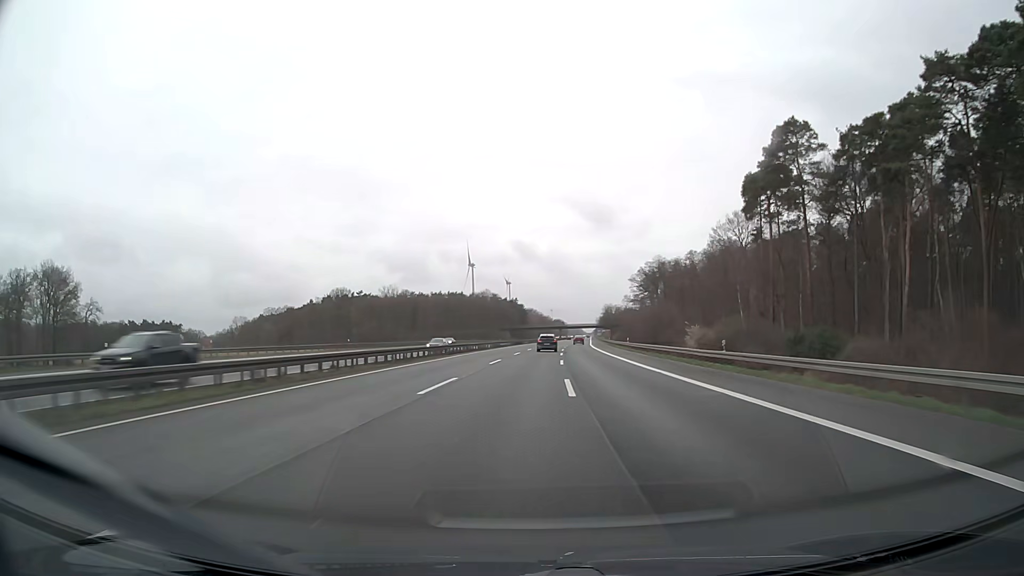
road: motorway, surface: asphalt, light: Day
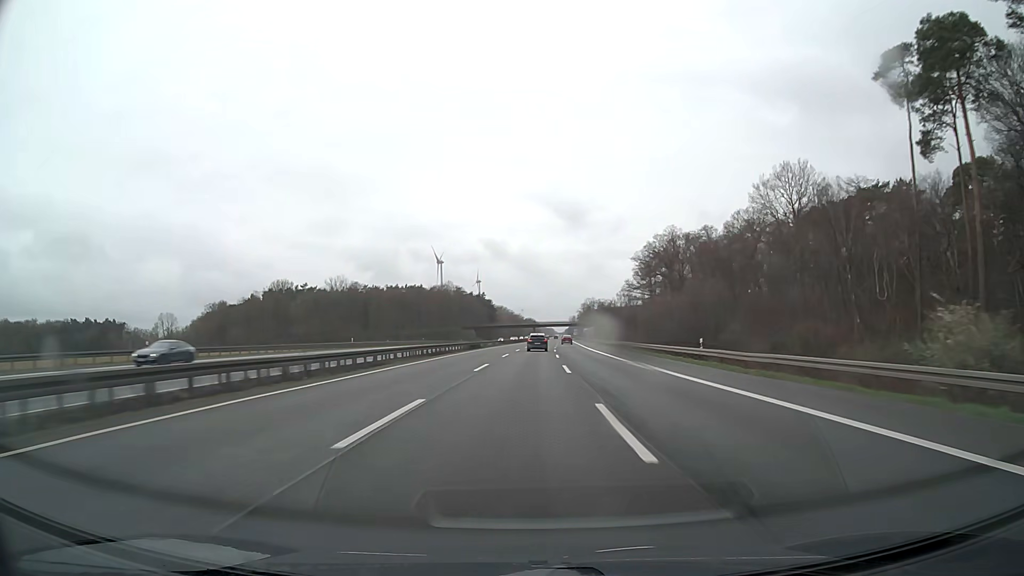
(+1.0, +43.8) m; +3°
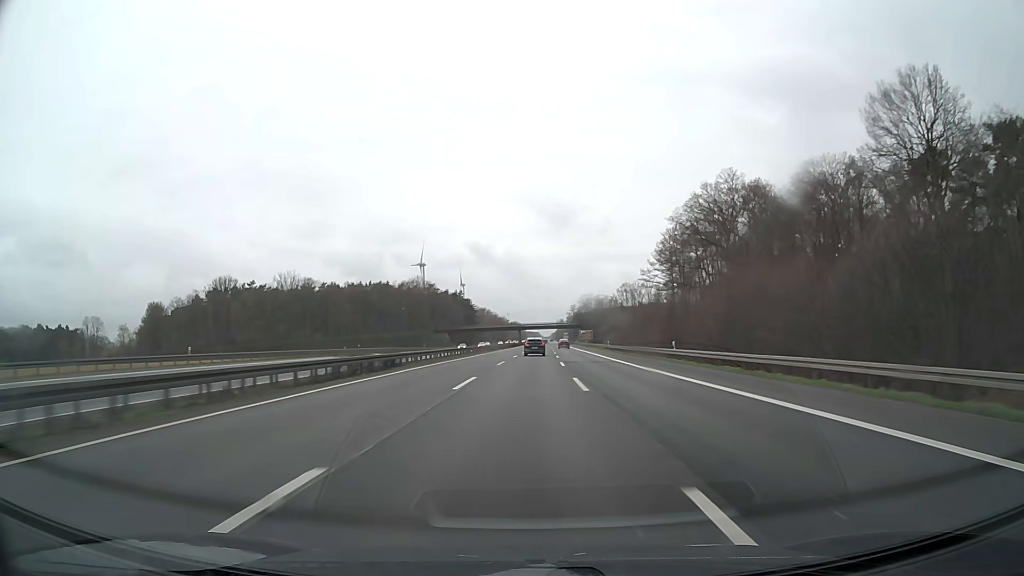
(+0.7, +43.5) m; +1°
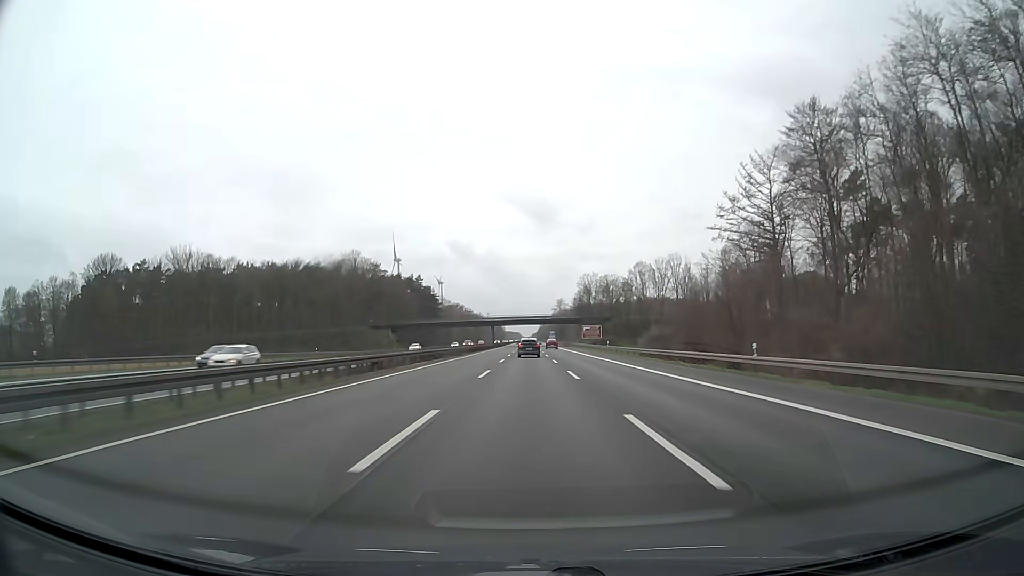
(+0.9, +66.2) m; +2°
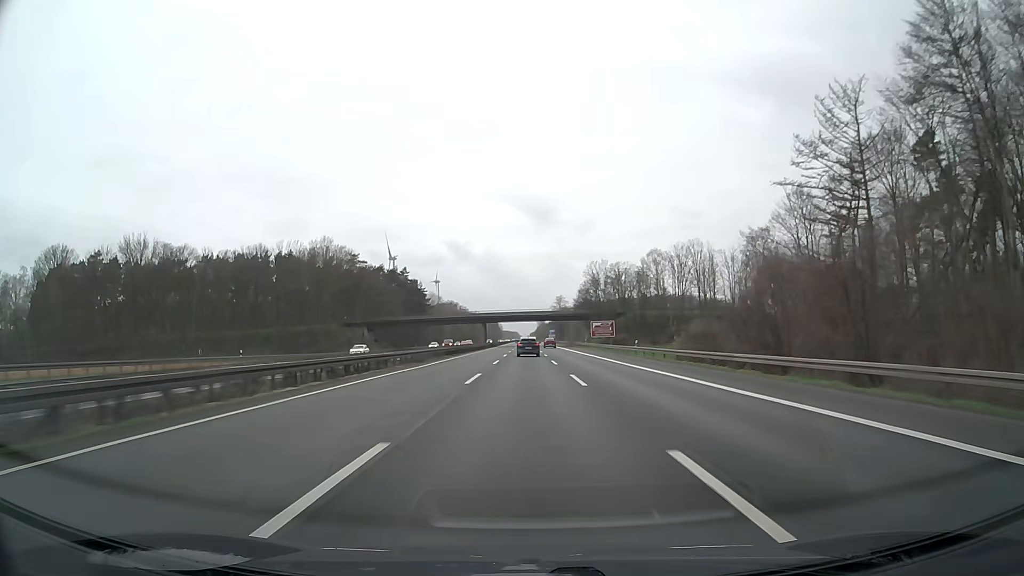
(+0.1, +22.3) m; 0°
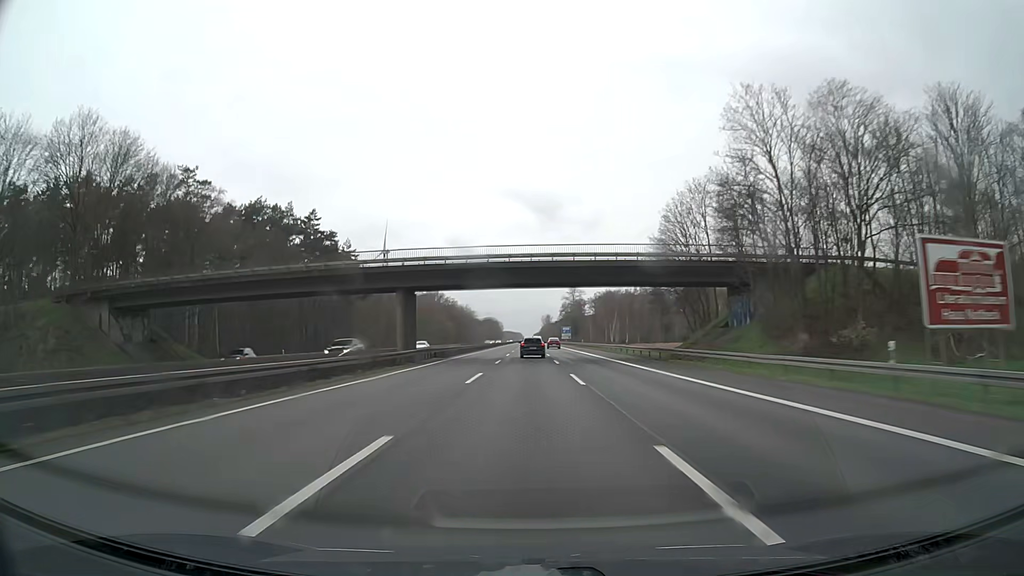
(-0.3, +89.9) m; 0°
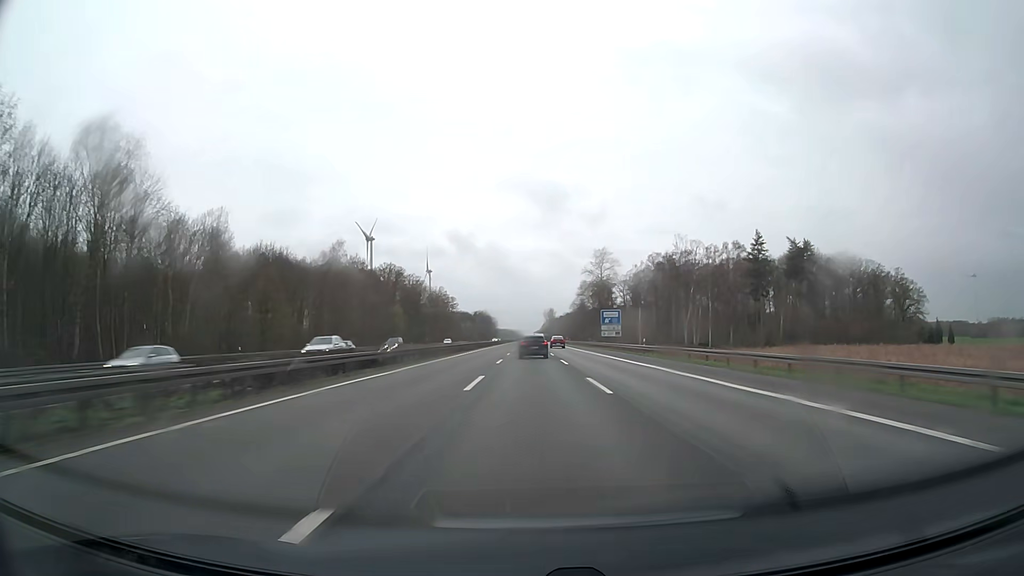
(-0.1, +112.3) m; 0°
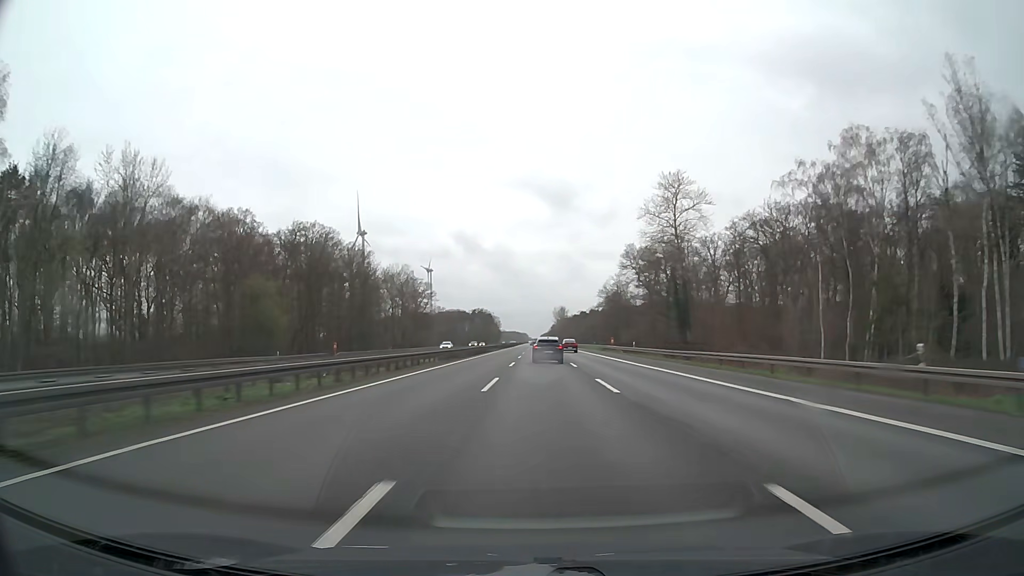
(0.0, +88.9) m; -1°
(0, +10) (0, +20) (0, +30) (0, +40) (0, +50) (0, +60) (0, +70) (0, +80) (0, +90) (0, +100) m
